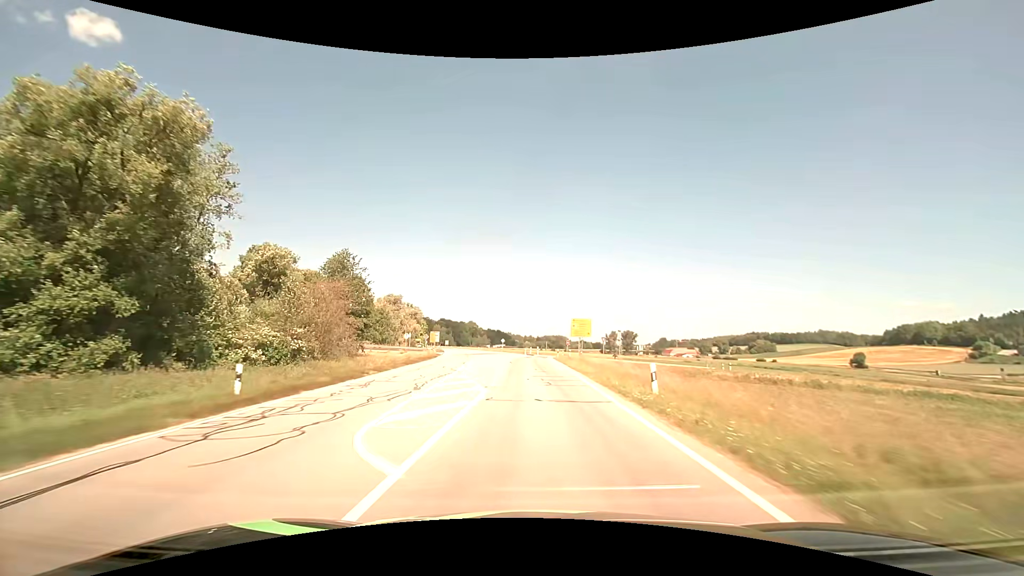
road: secondary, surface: asphalt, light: Day
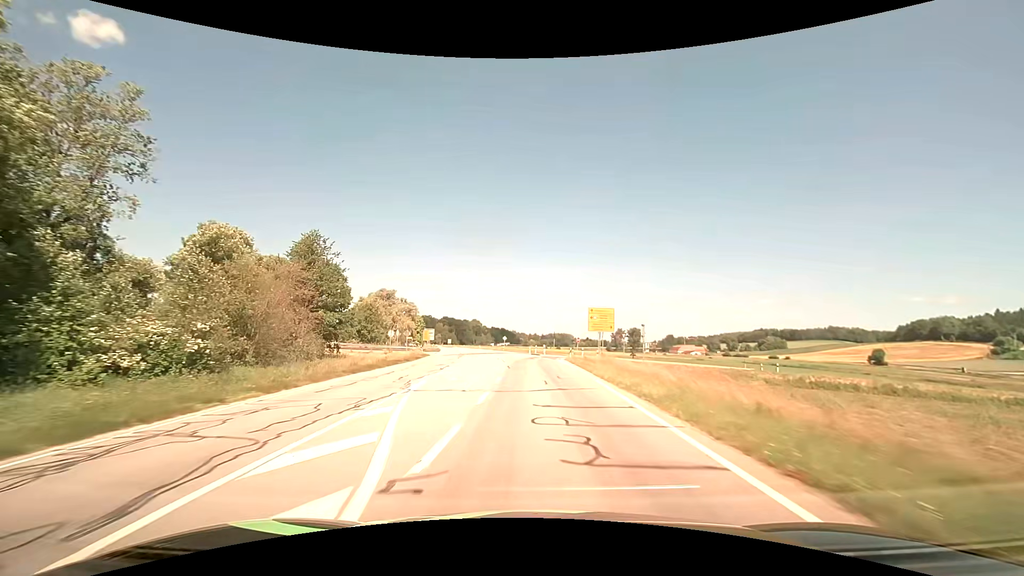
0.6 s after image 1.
(-0.1, +11.7) m; -1°
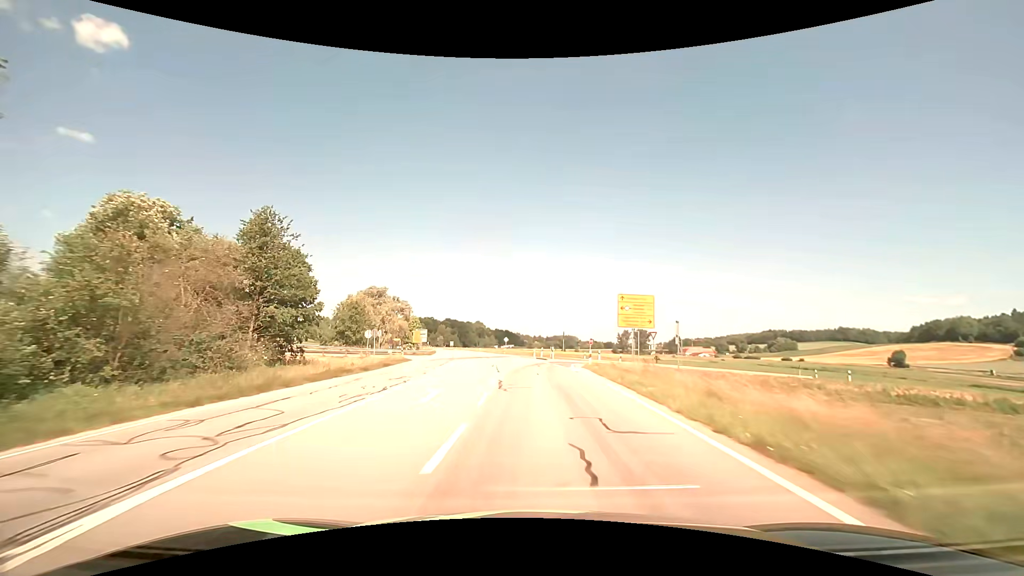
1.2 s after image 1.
(-0.1, +11.7) m; -1°
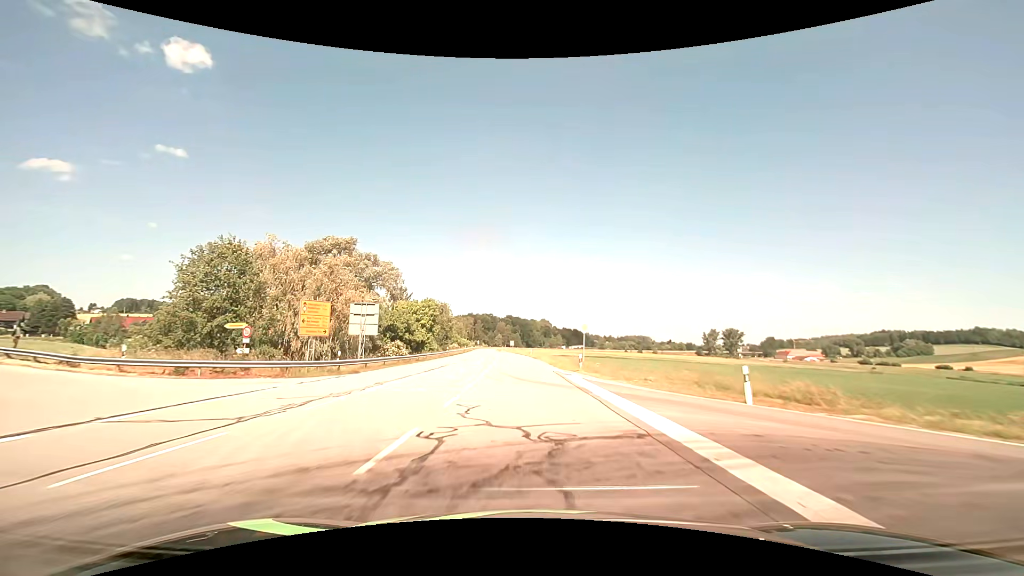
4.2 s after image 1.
(-3.4, +58.9) m; -8°
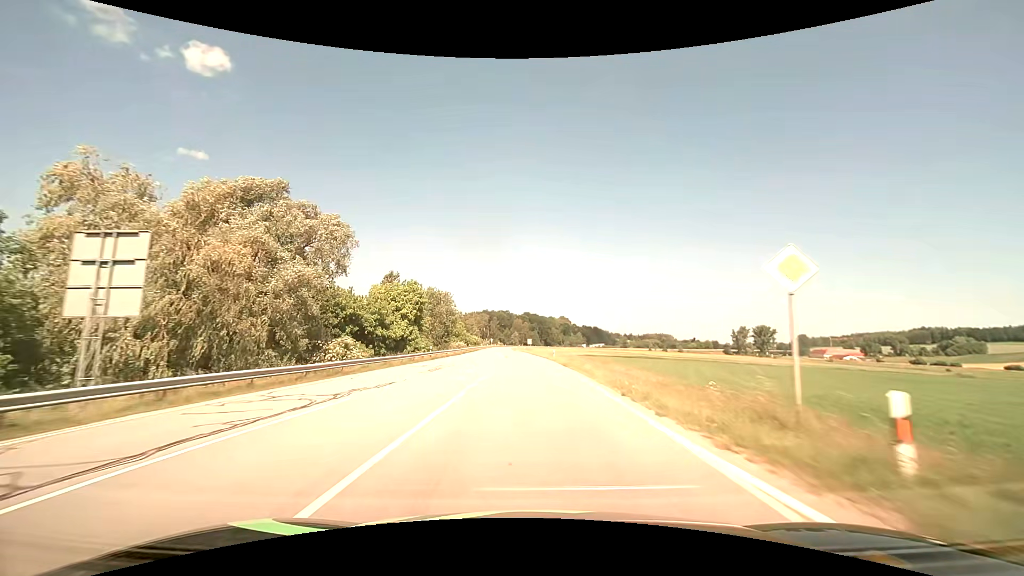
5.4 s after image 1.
(-0.4, +23.9) m; -2°
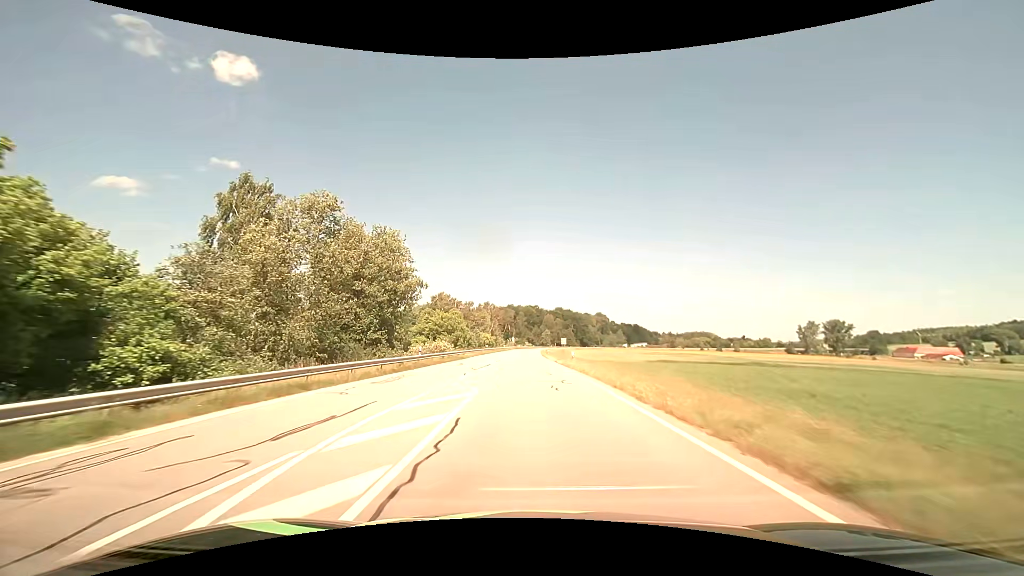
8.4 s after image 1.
(-2.0, +60.4) m; -4°
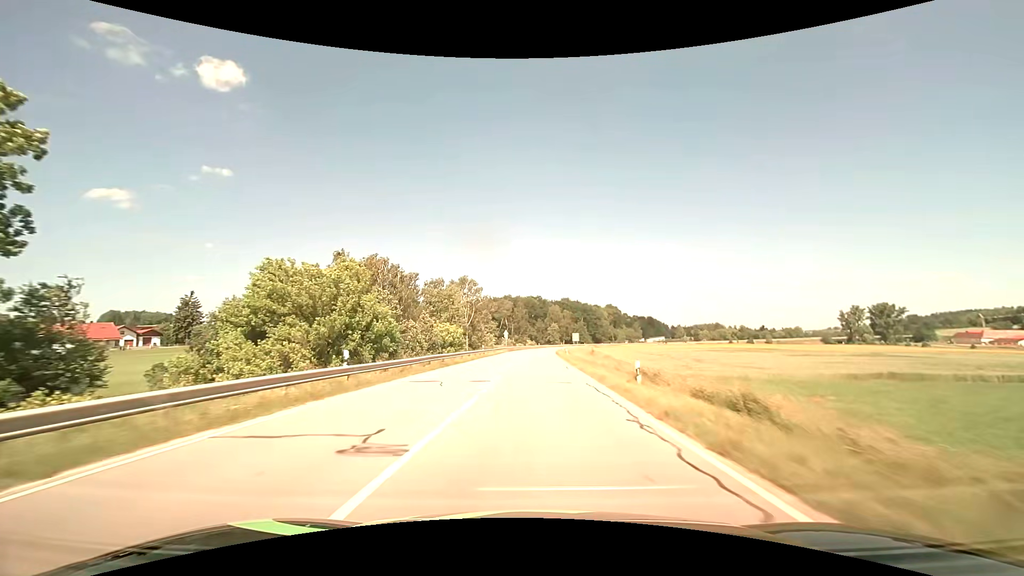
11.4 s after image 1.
(-0.8, +61.5) m; 0°
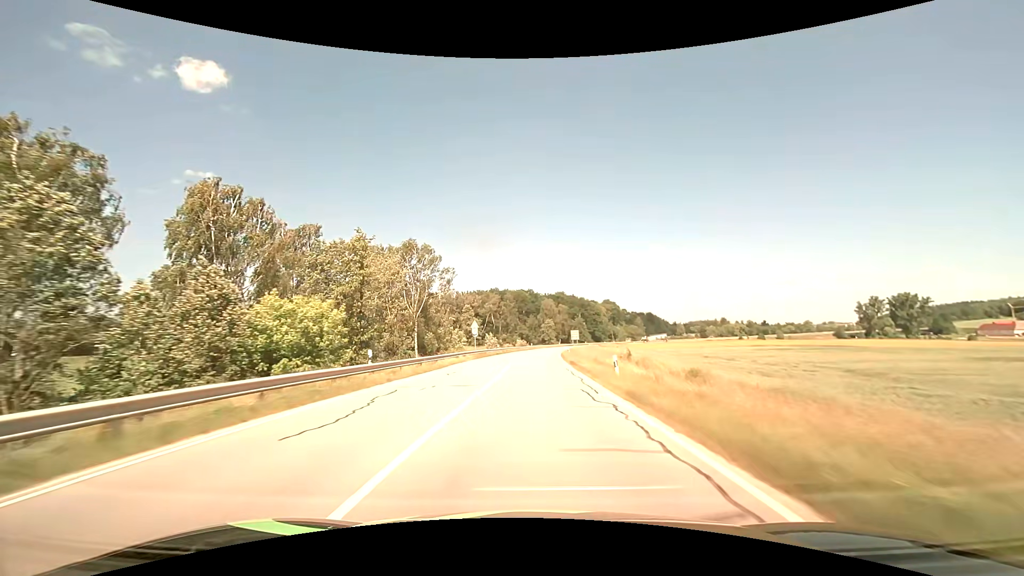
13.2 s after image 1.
(+0.4, +37.3) m; +1°
(0, +10) (0, +20) (0, +30) (0, +40) (0, +50) (+1, +60) (+2, +70) (+3, +80) (+4, +90) (+5, +100) m
